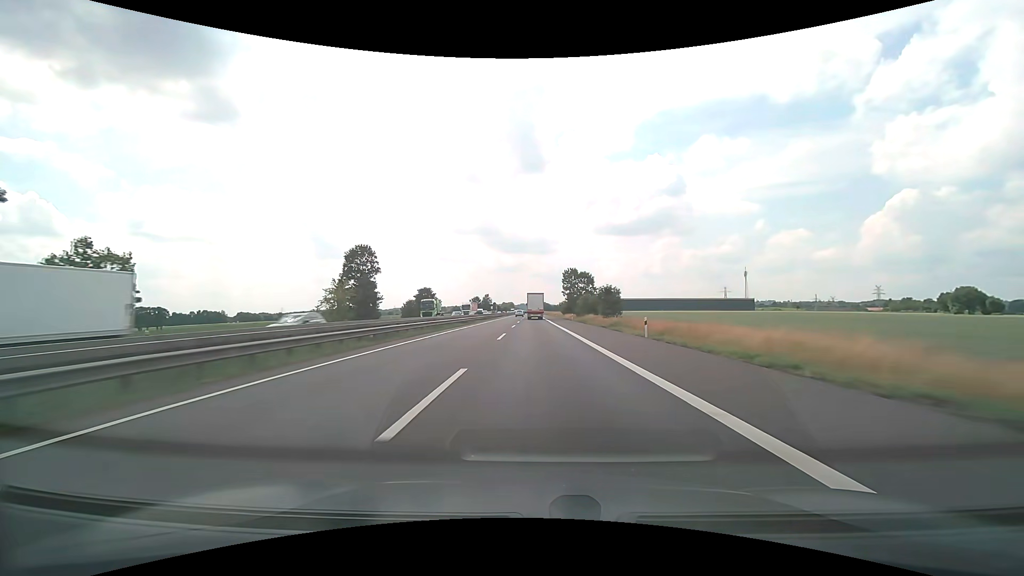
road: motorway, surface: asphalt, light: Day
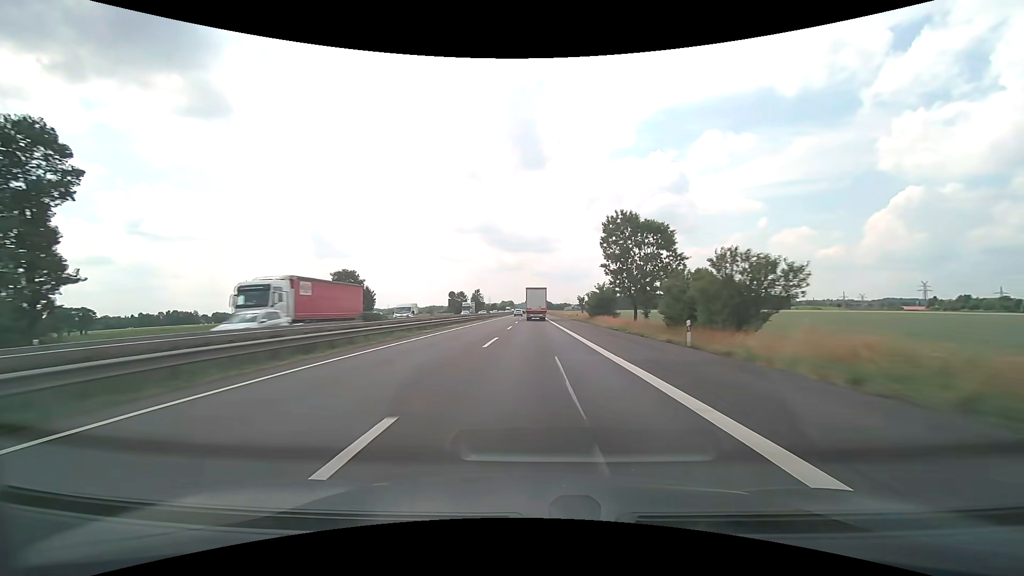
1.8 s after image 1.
(-0.2, +58.2) m; 0°
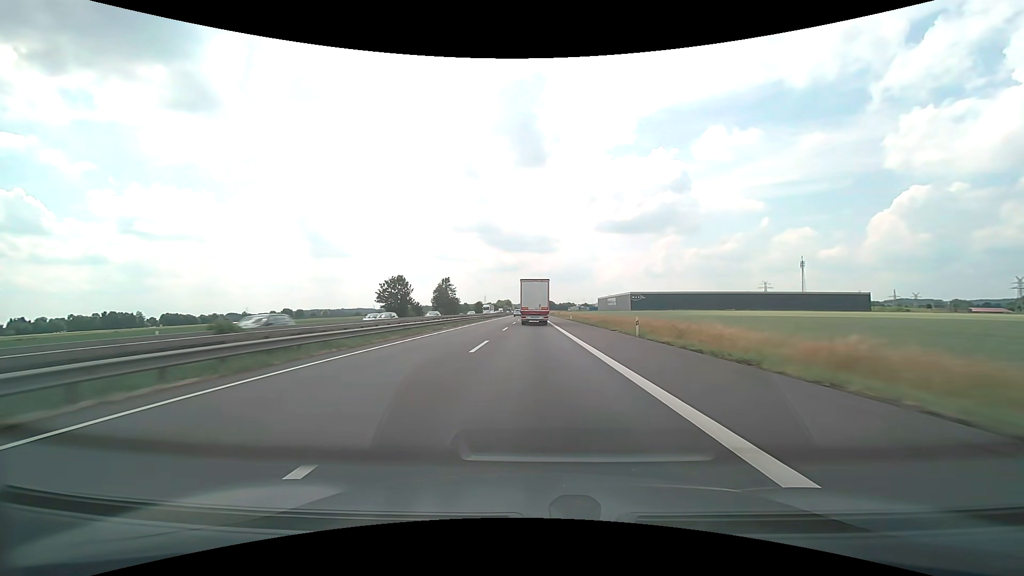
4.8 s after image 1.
(-0.1, +89.4) m; 0°
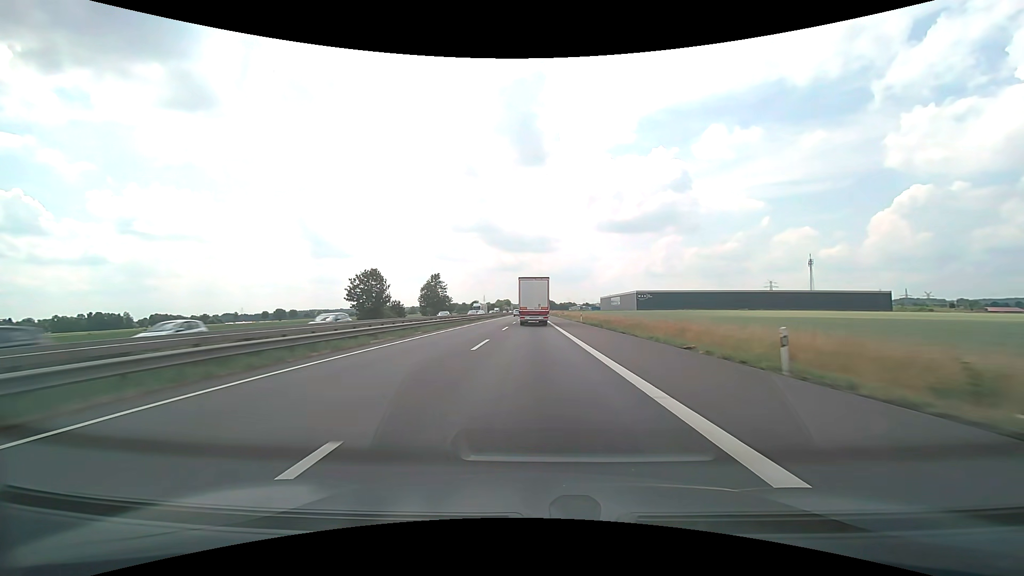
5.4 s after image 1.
(0.0, +16.8) m; 0°
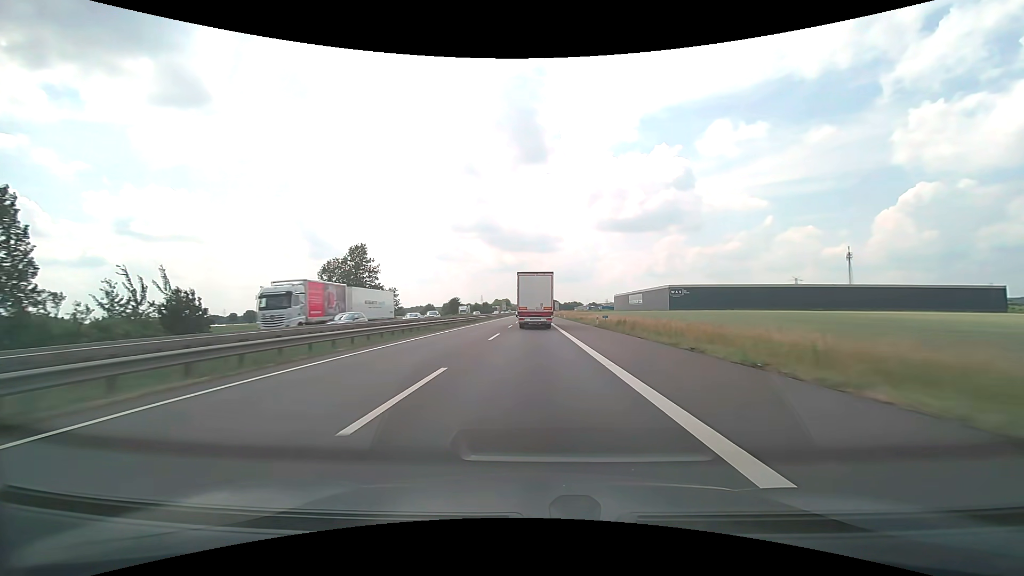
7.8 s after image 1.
(-0.1, +63.9) m; 0°
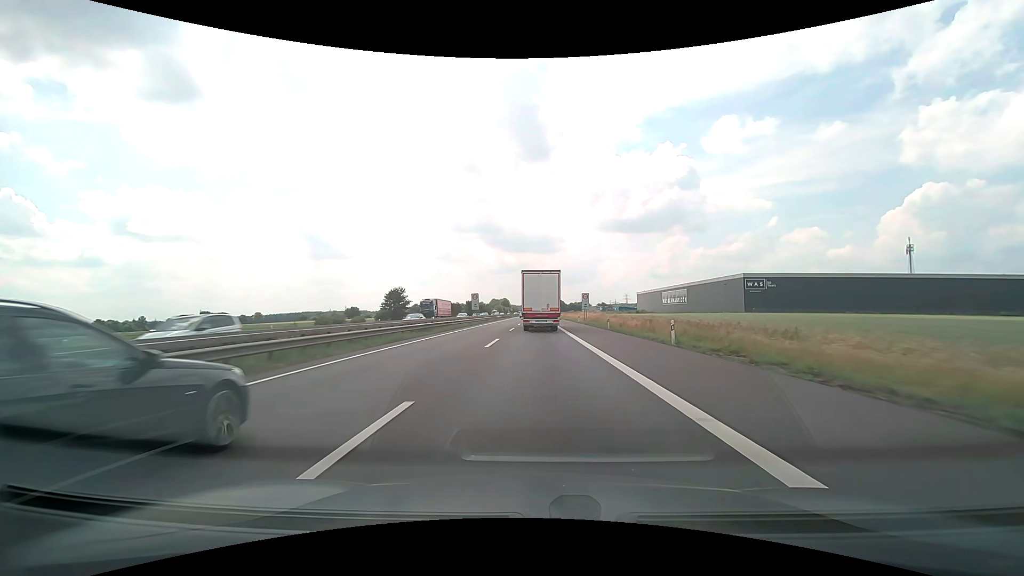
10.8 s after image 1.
(-0.2, +75.0) m; 0°
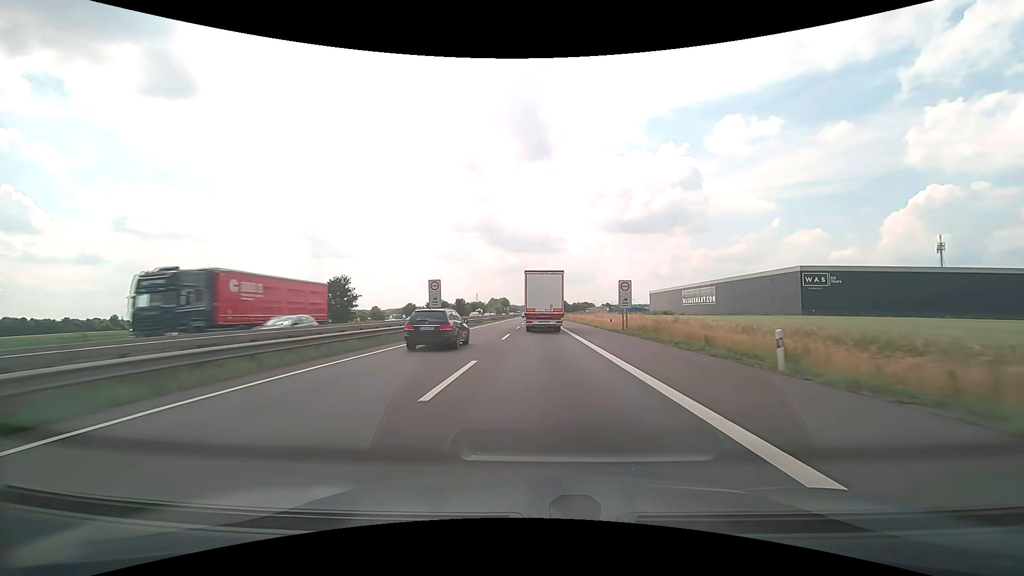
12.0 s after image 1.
(-0.1, +29.3) m; 0°
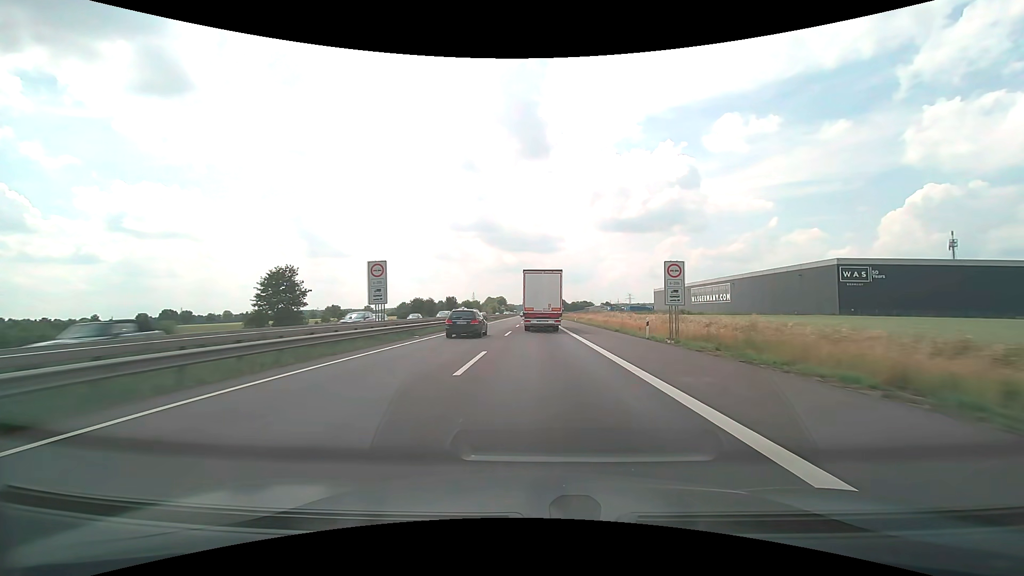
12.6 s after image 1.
(0.0, +14.5) m; 0°
(0, +10) (0, +20) (0, +30) (0, +40) (0, +50) (0, +60) (0, +70) (0, +80) (0, +90) (0, +100) m
